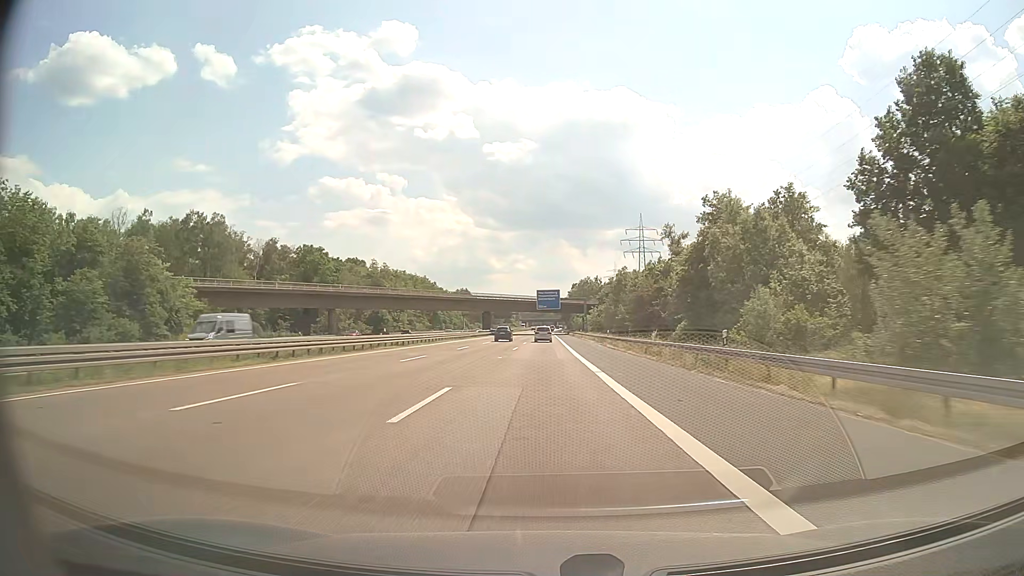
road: motorway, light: Day
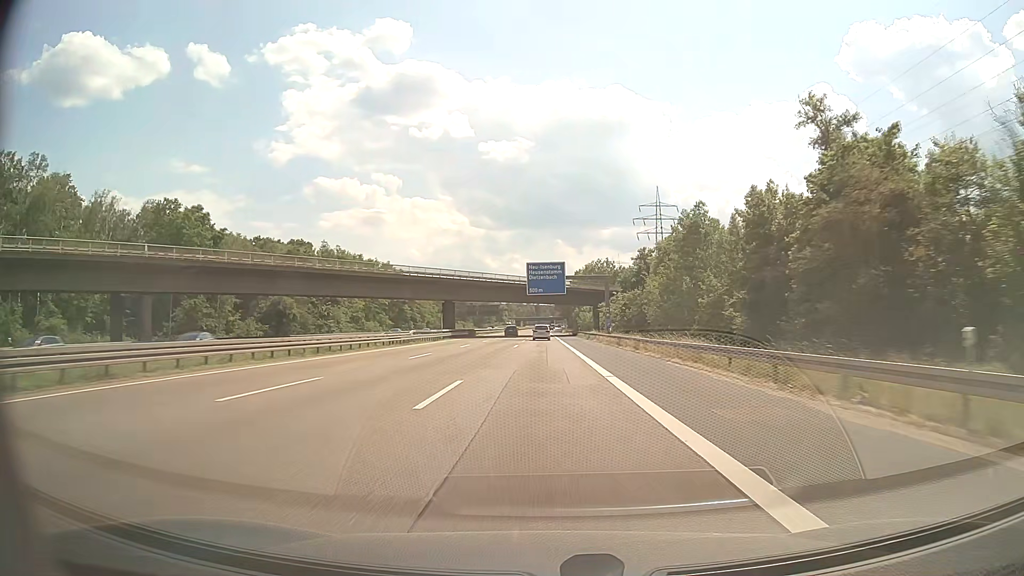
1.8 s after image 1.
(+0.2, +52.8) m; 0°
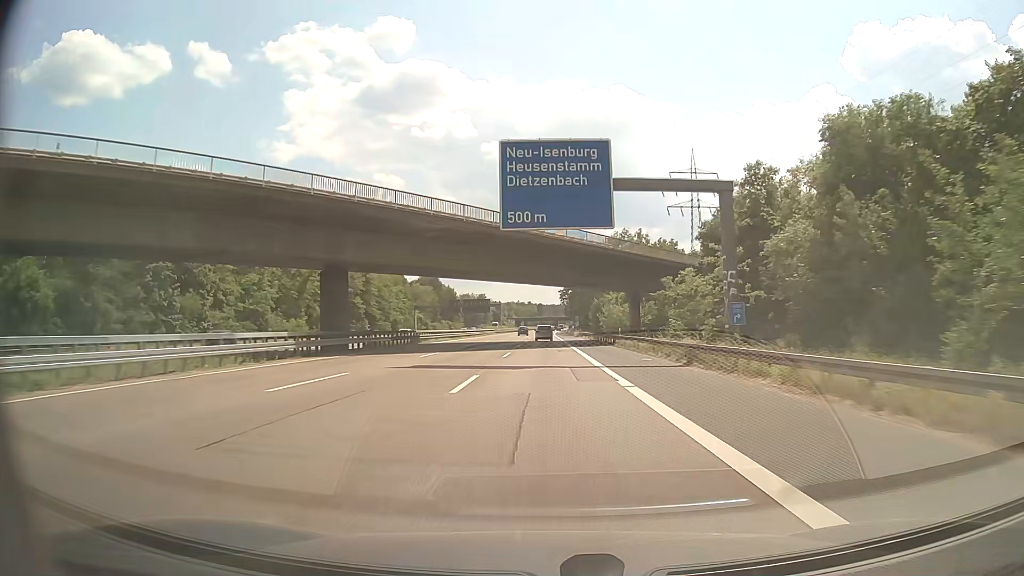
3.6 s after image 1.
(0.0, +52.5) m; 0°
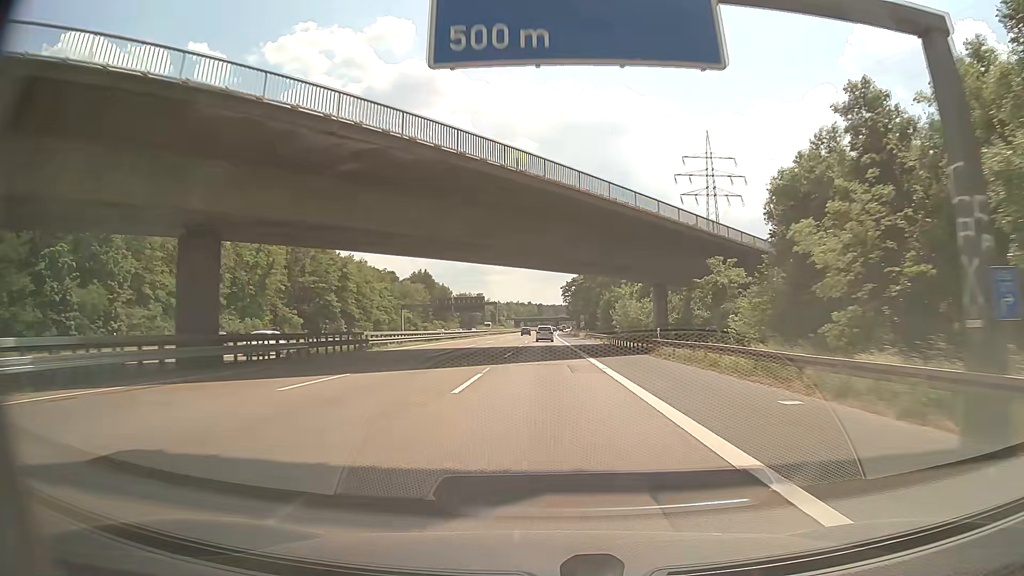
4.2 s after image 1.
(0.0, +17.4) m; 0°
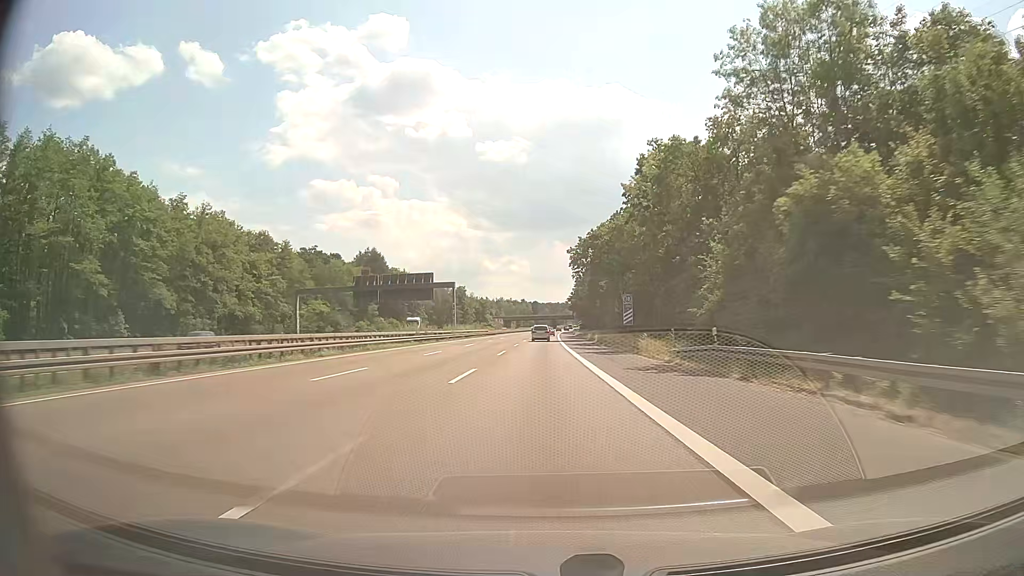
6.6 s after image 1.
(+0.3, +69.3) m; 0°
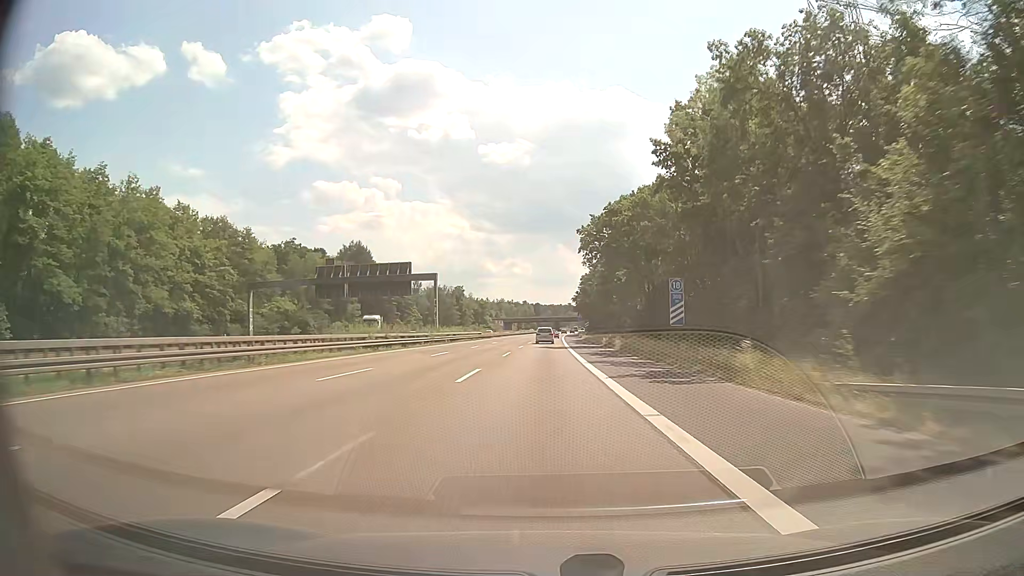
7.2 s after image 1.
(0.0, +17.3) m; 0°
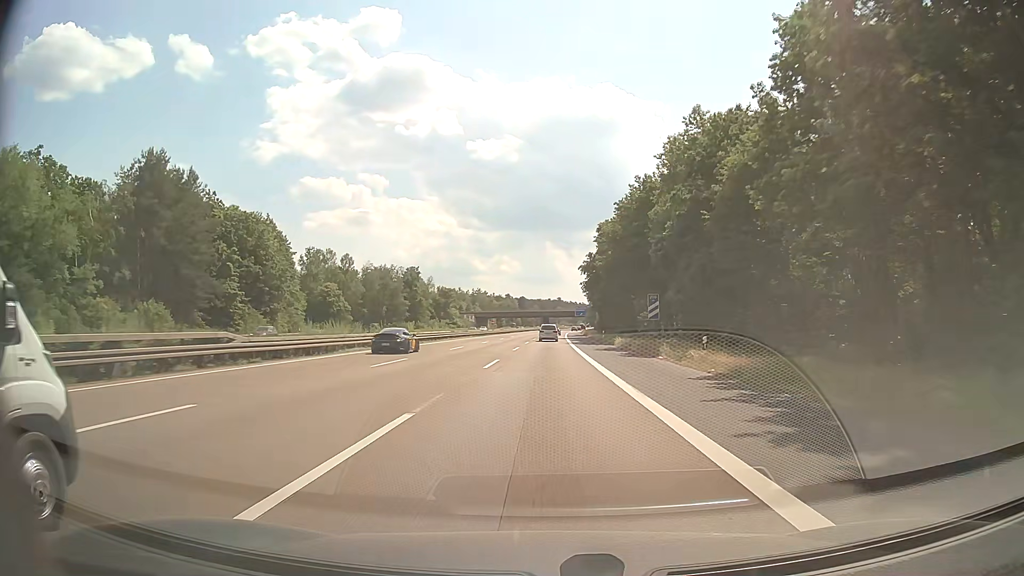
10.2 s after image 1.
(+0.5, +85.9) m; +1°
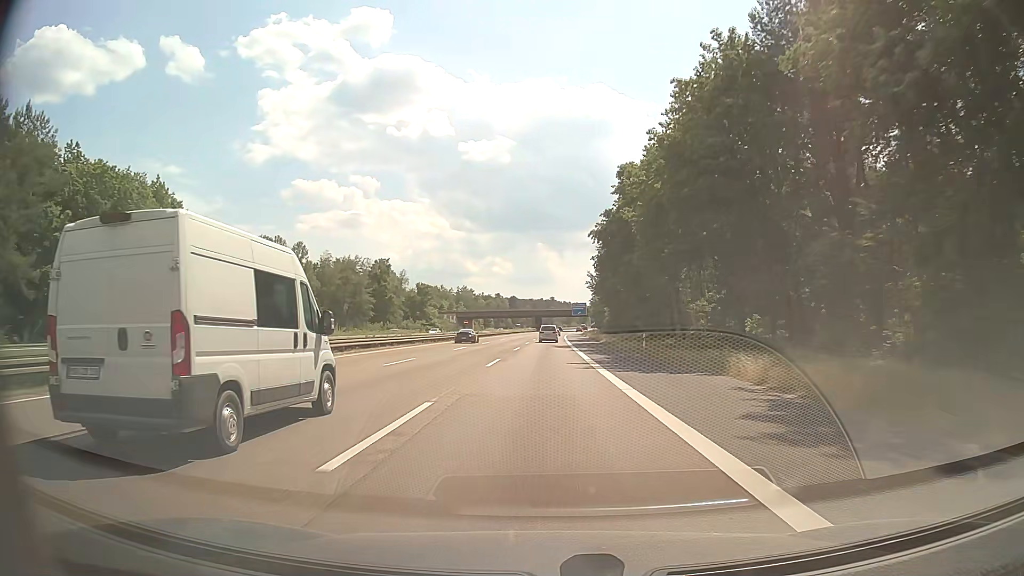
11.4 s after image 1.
(+0.4, +34.1) m; +1°
(0, +10) (0, +20) (0, +30) (0, +40) (0, +50) (+1, +60) (+1, +70) (+1, +80) (+1, +90) (+2, +100) m
